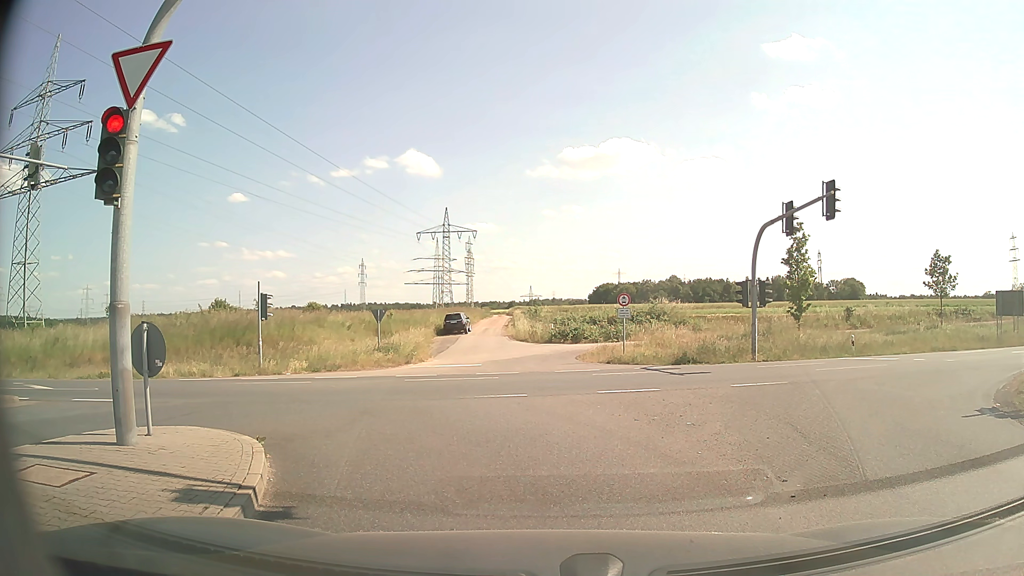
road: secondary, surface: asphalt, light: Day
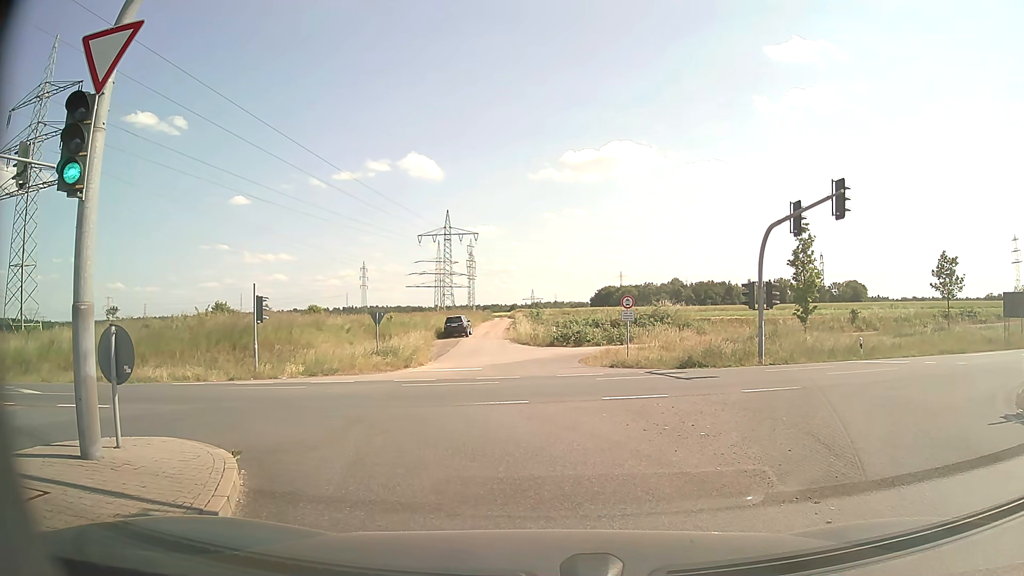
(0.0, +0.8) m; 0°
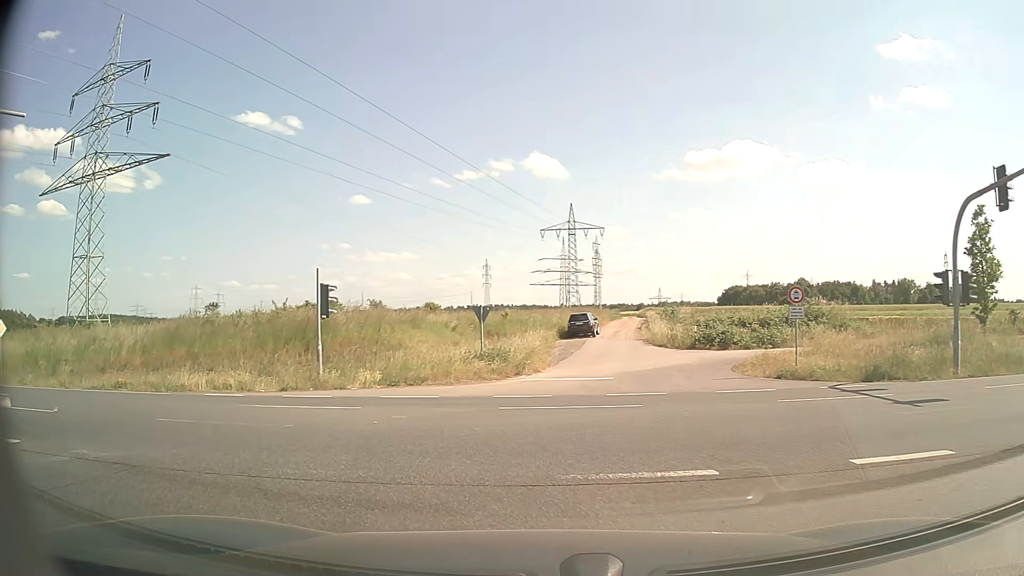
(-0.6, +6.9) m; -12°
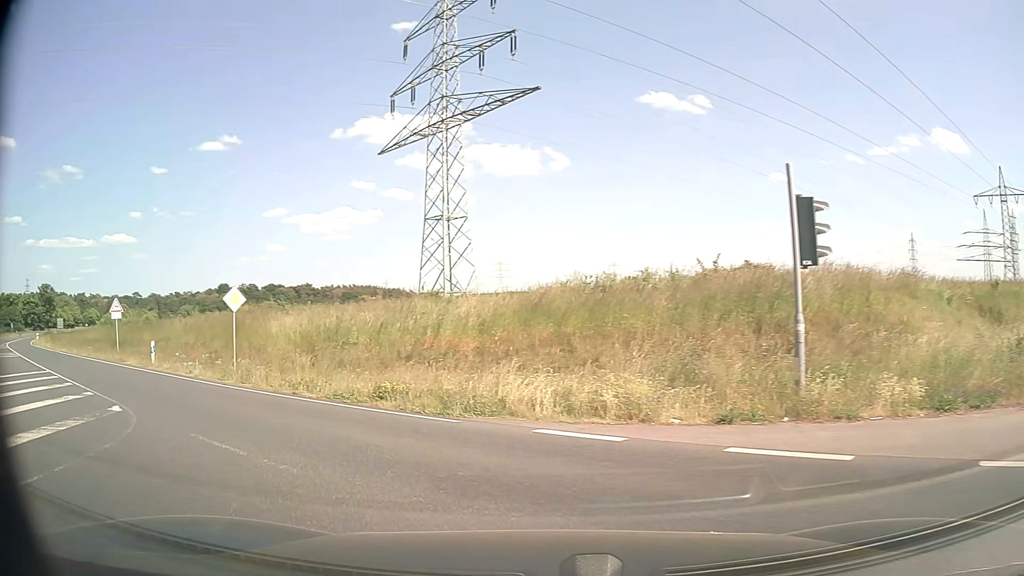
(-3.6, +11.5) m; -36°
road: primary
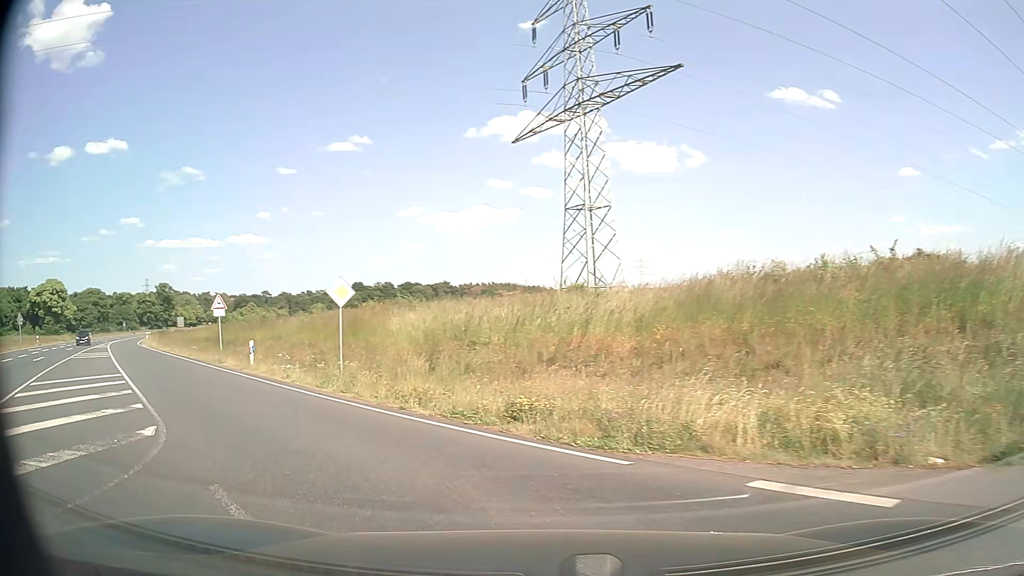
(-0.4, +3.4) m; -11°
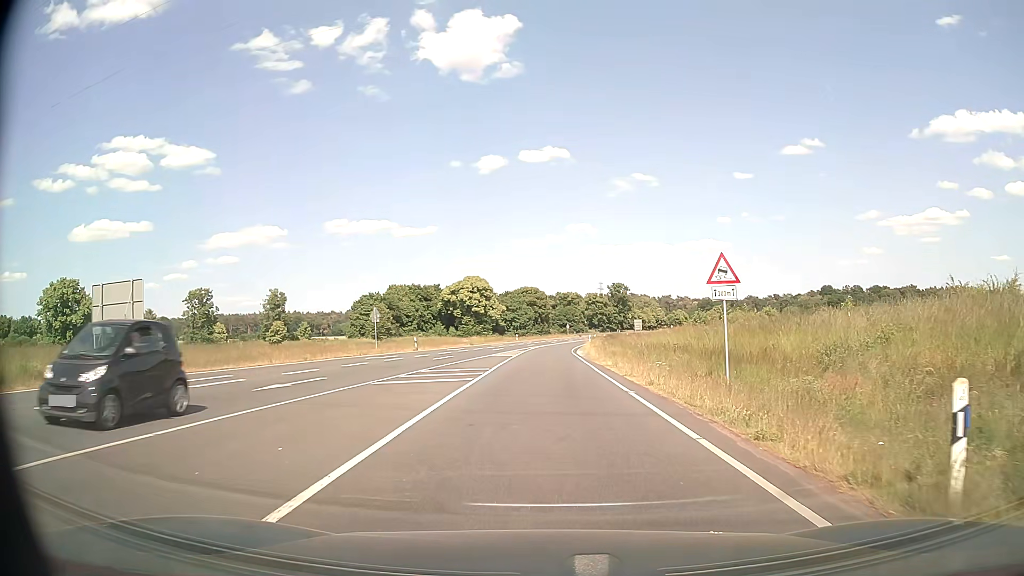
(-9.3, +17.7) m; -40°
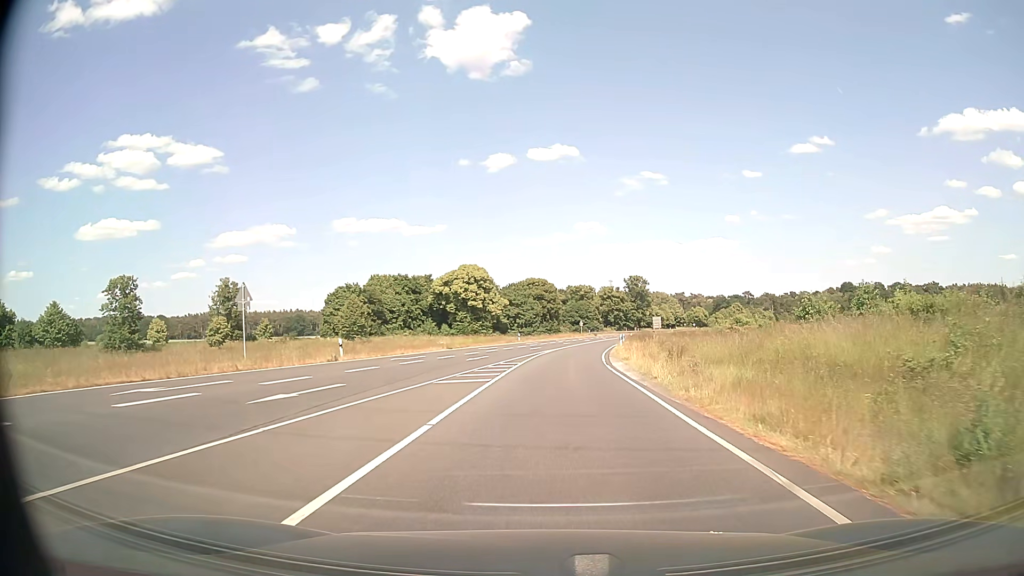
(0.0, +23.5) m; -1°
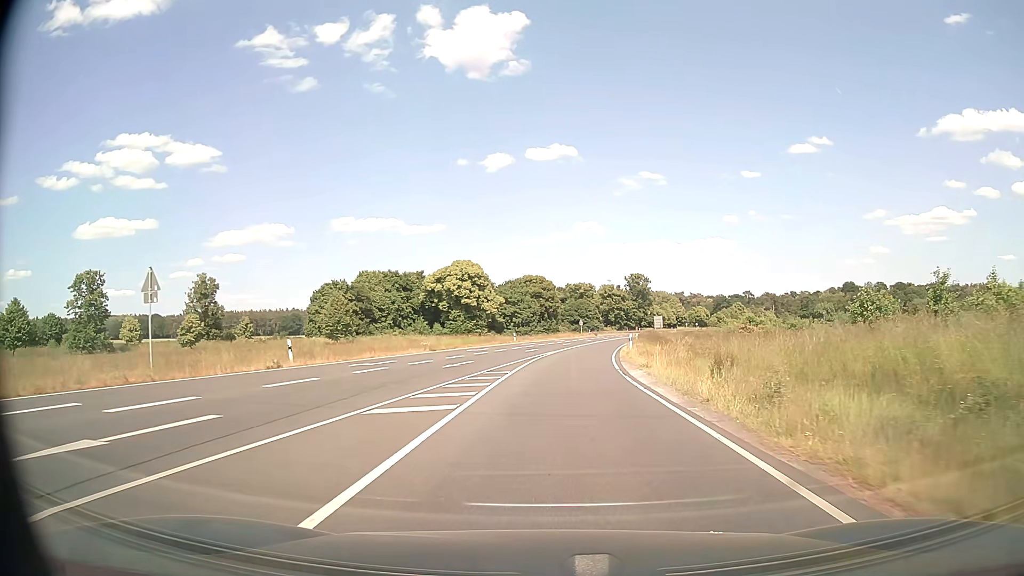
(0.0, +6.9) m; 0°
(0, +10) (0, +20) (+1, +30) (+2, +40) (+3, +50) (+5, +60) (+6, +70) (+8, +80) (+10, +89) (+11, +99) m
